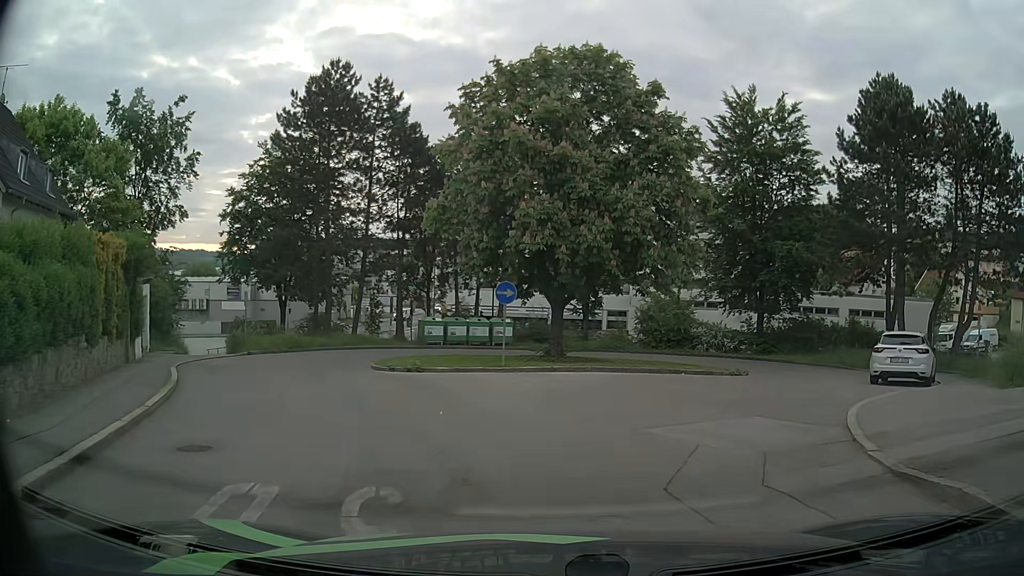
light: Day
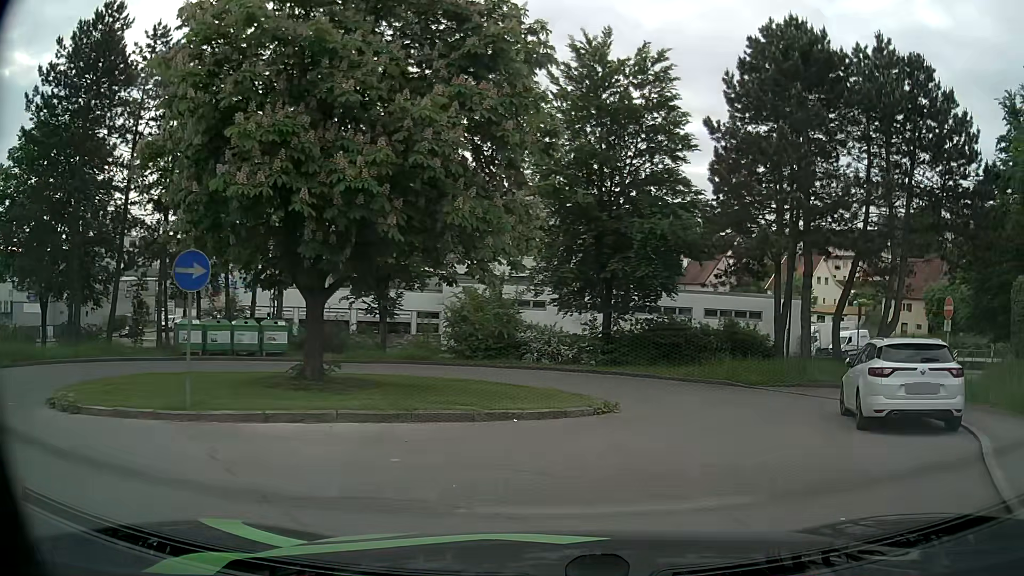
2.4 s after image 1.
(+1.2, +8.4) m; +17°
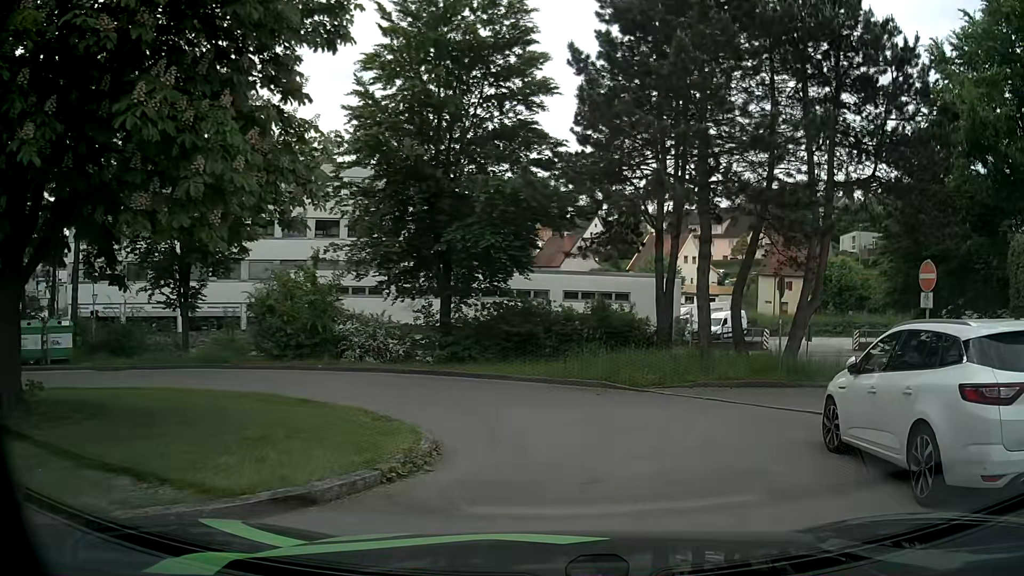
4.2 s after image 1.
(+0.7, +5.8) m; +12°
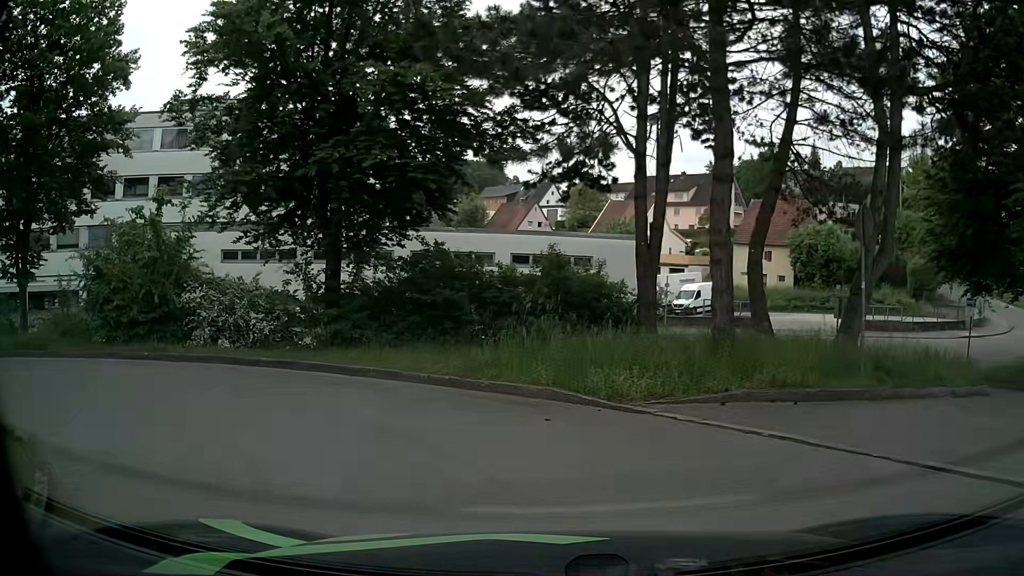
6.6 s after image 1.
(+0.6, +7.5) m; +4°
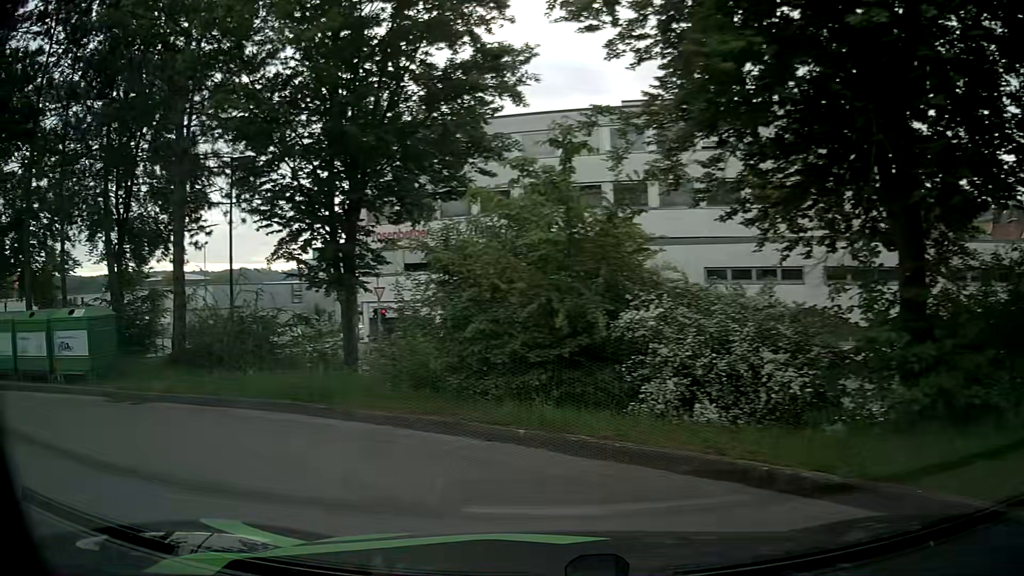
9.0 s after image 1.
(-2.7, +7.9) m; -44°
